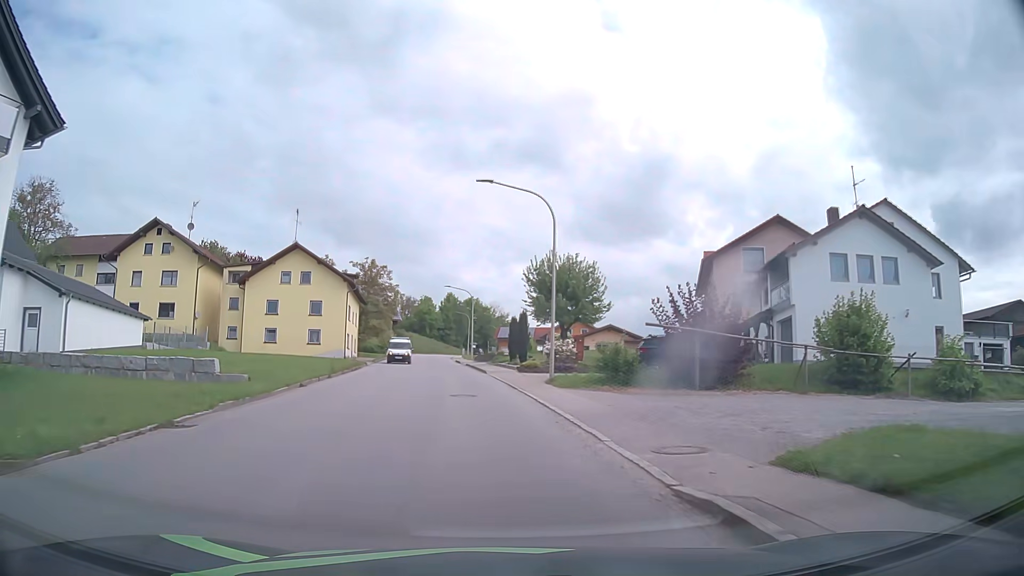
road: tertiary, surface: asphalt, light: Day
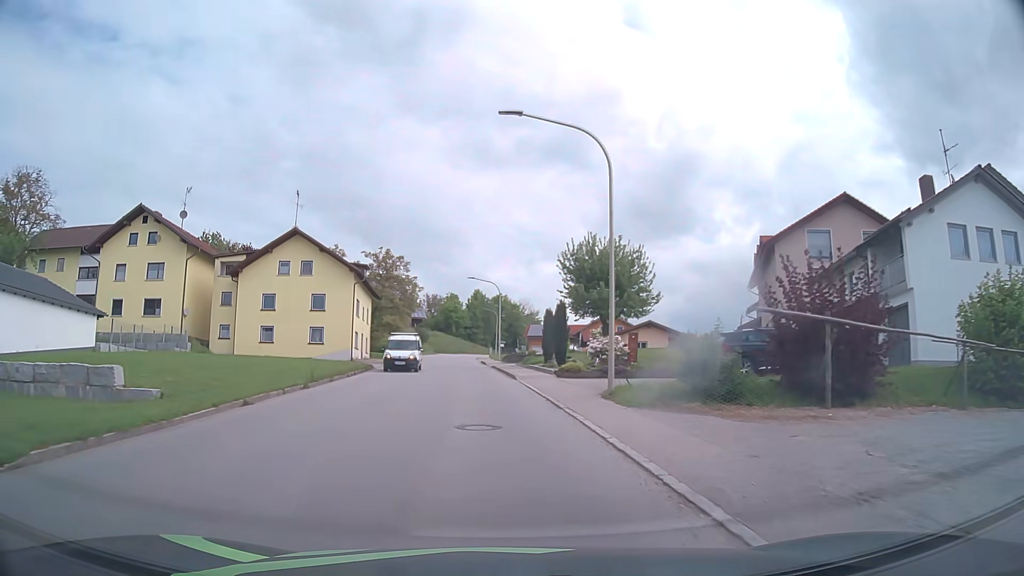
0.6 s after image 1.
(-0.2, +7.5) m; -2°
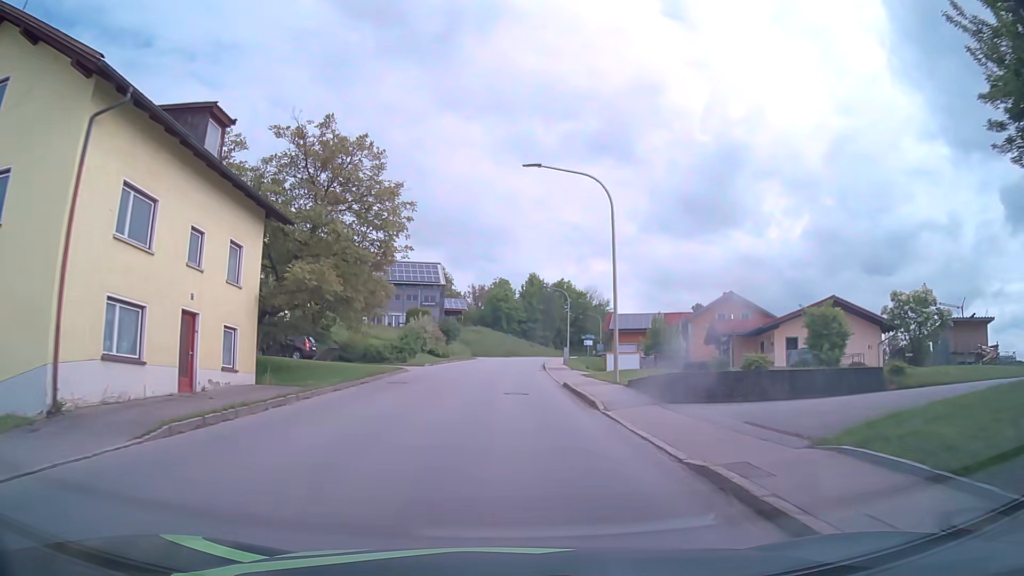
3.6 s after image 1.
(-2.6, +37.3) m; -5°
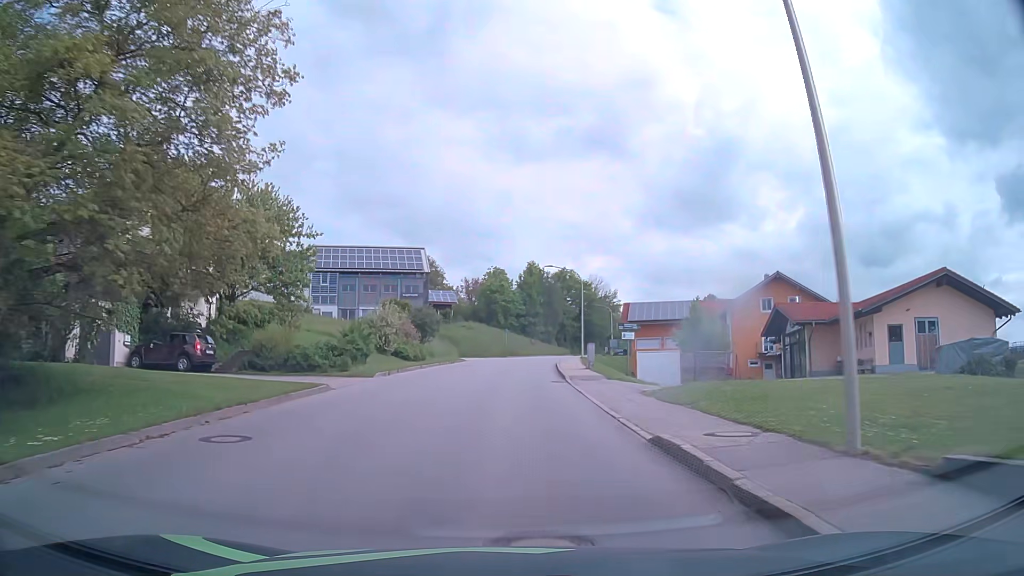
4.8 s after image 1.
(0.0, +15.1) m; 0°
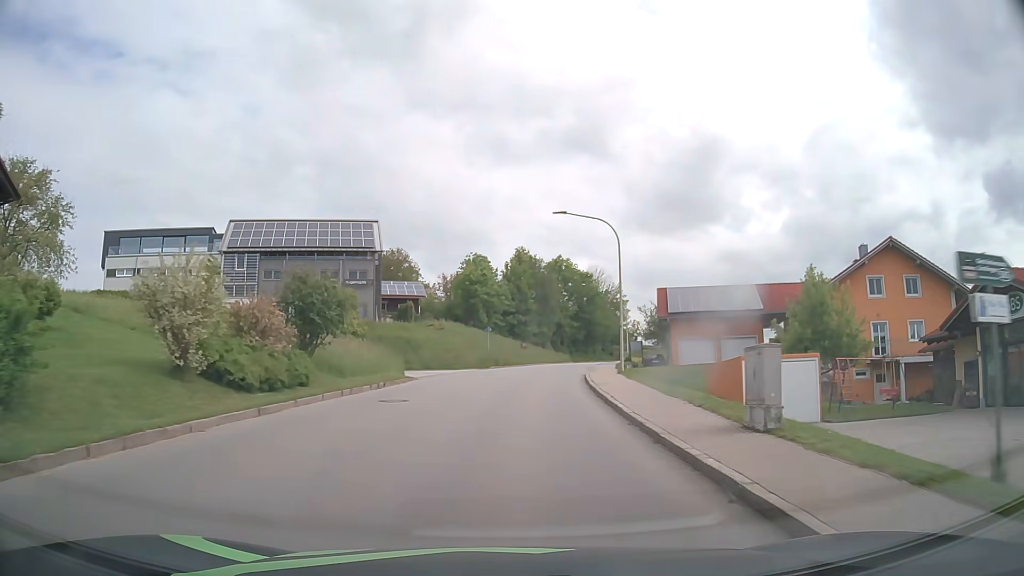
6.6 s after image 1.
(+0.1, +22.7) m; +1°
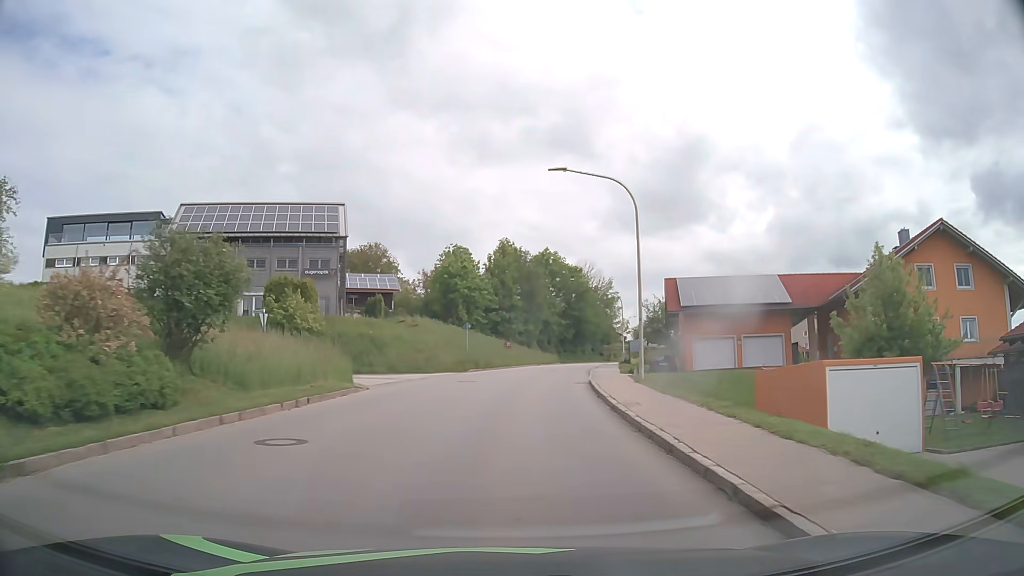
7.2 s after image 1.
(+0.1, +7.6) m; +1°
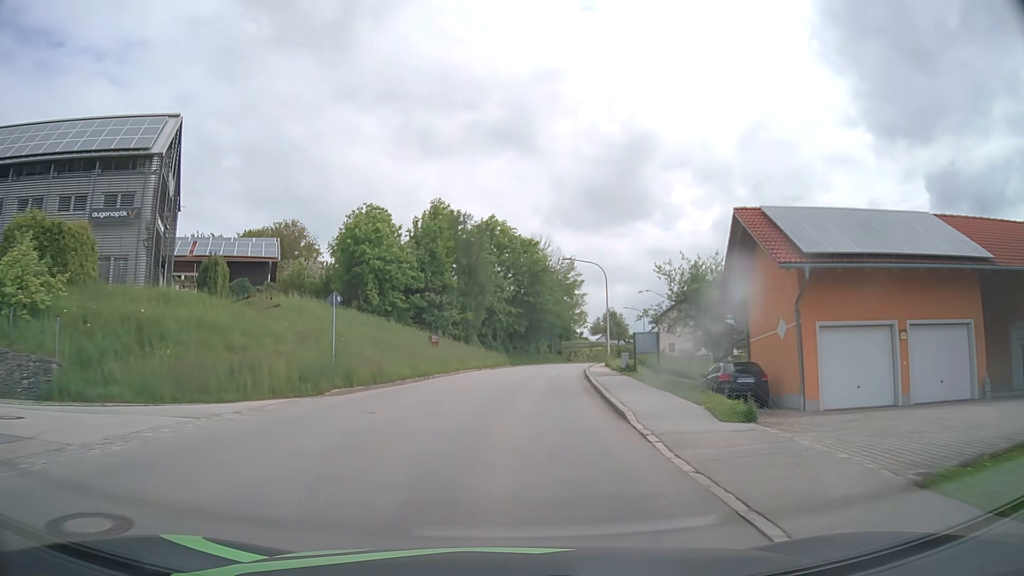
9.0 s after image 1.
(+1.0, +22.7) m; +5°
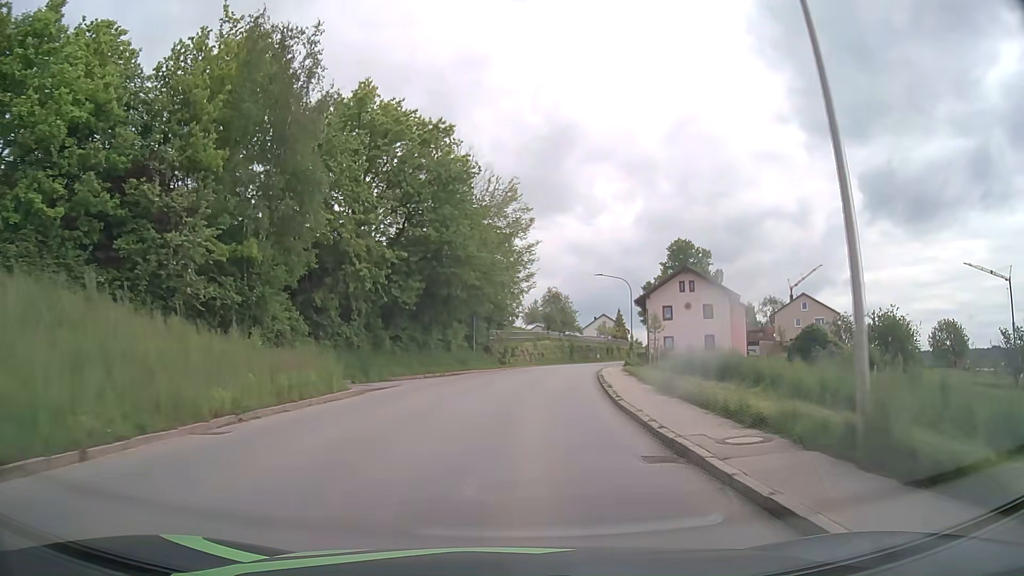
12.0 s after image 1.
(+2.3, +38.4) m; +7°
(0, +10) (+1, +20) (+2, +30) (+3, +40) (+5, +50) (+7, +59) (+10, +69) (+13, +78) (+17, +88) (+20, +97) m
